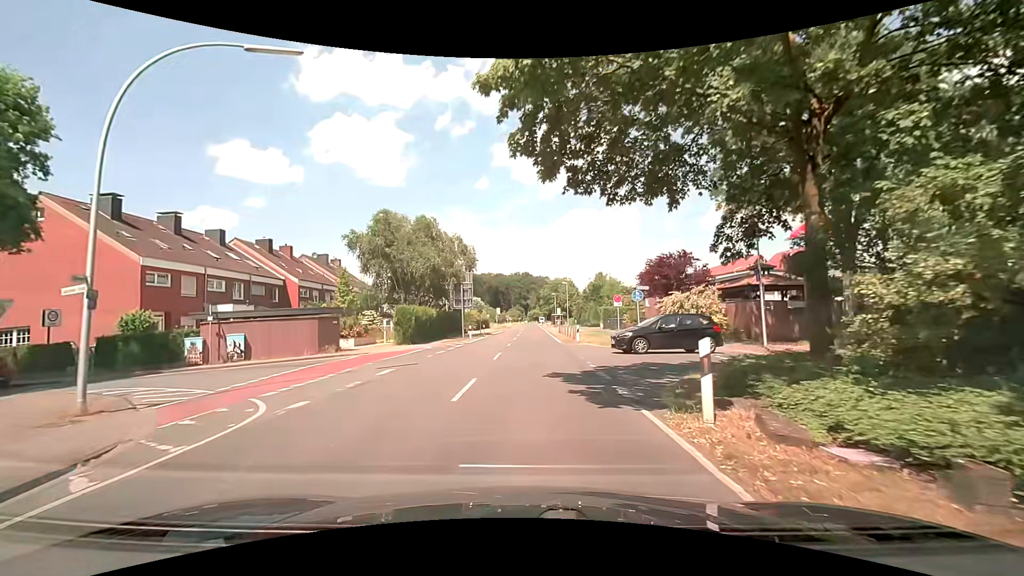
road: secondary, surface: asphalt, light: Day
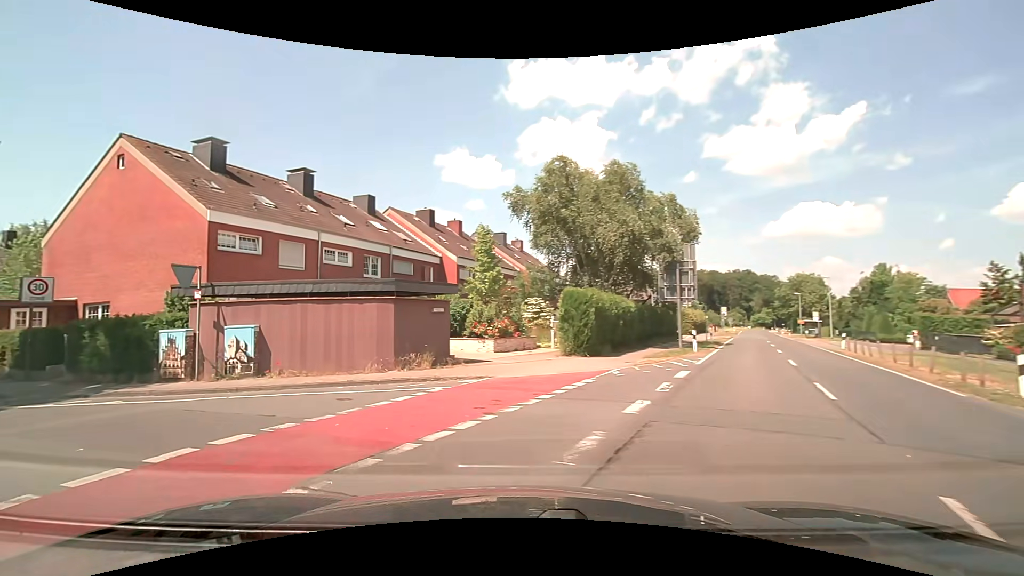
(-1.6, +15.7) m; -23°
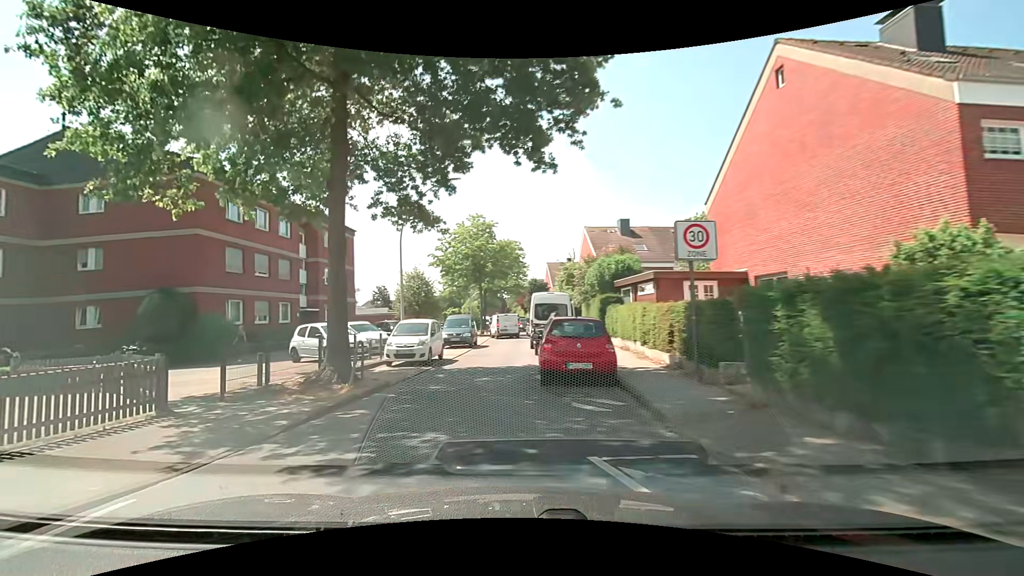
(-5.9, +9.5) m; -65°
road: residential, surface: paved
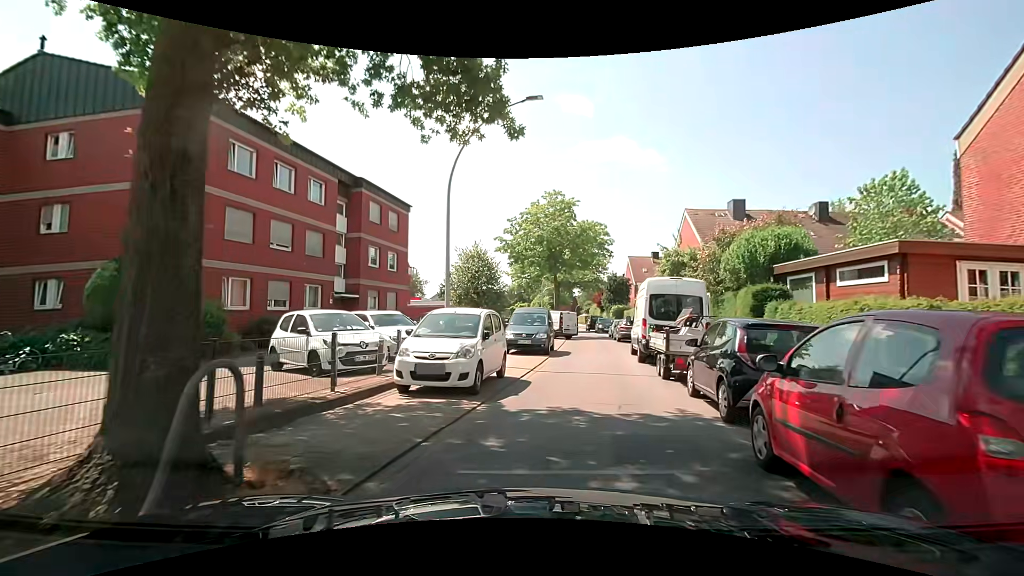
(-0.9, +8.1) m; -9°
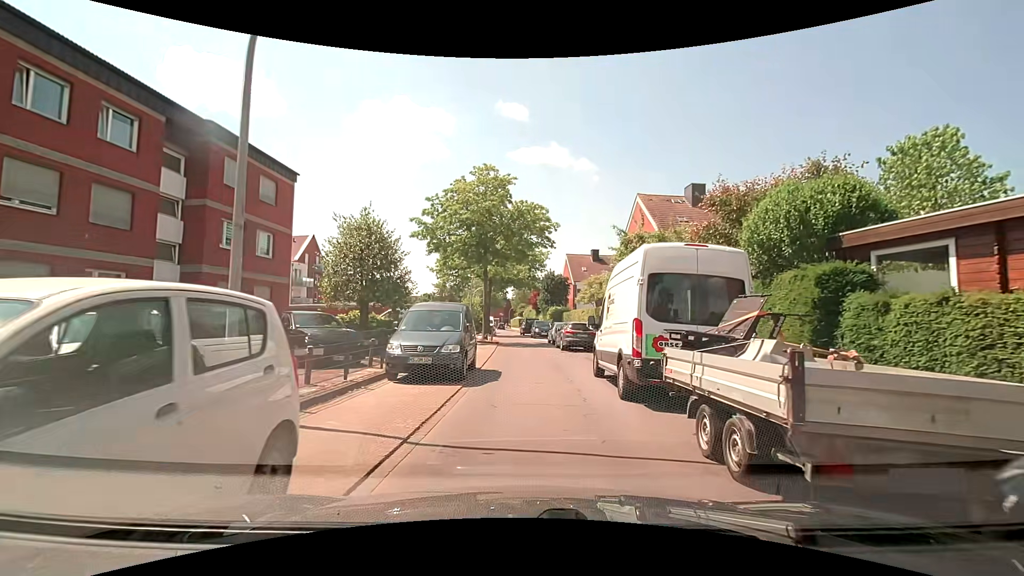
(+0.7, +7.7) m; +9°
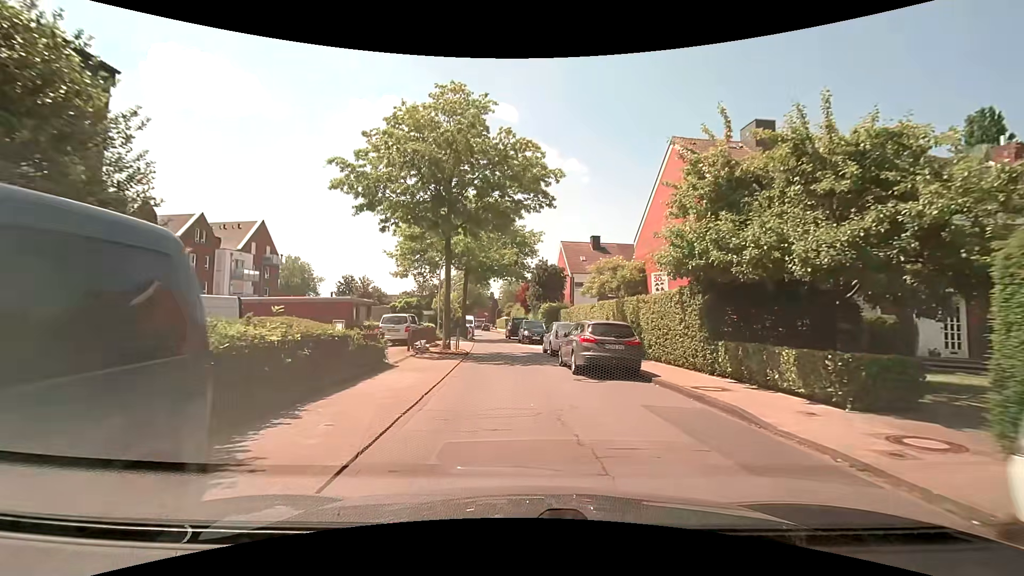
(+0.2, +12.1) m; 0°
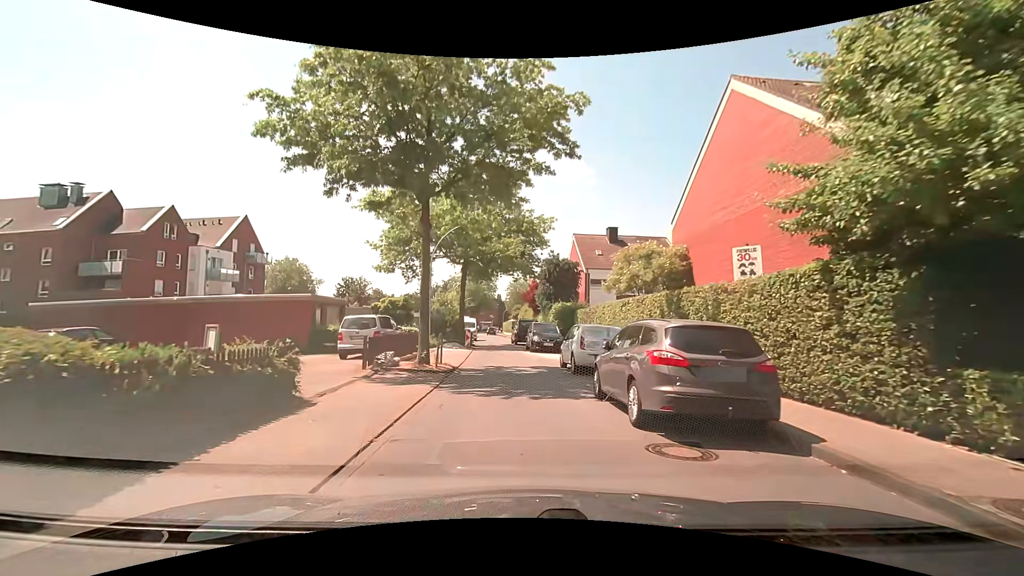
(+0.2, +6.6) m; +1°
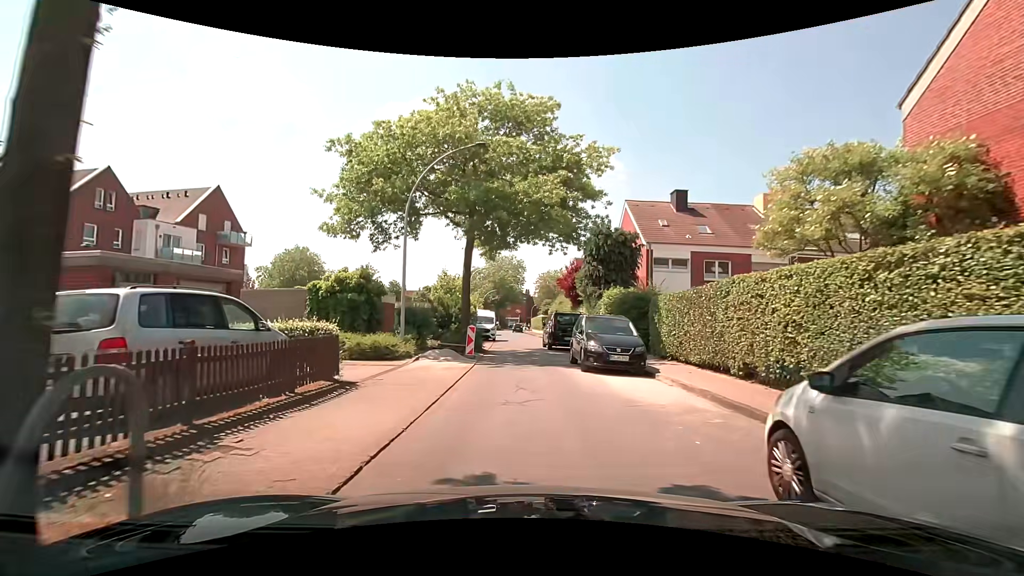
(-0.4, +13.3) m; -5°
(0, +10) (0, +20) (0, +30) (0, +40) (0, +50) (-1, +60) (-1, +70) (-2, +80) (-1, +90) (0, +100) m
